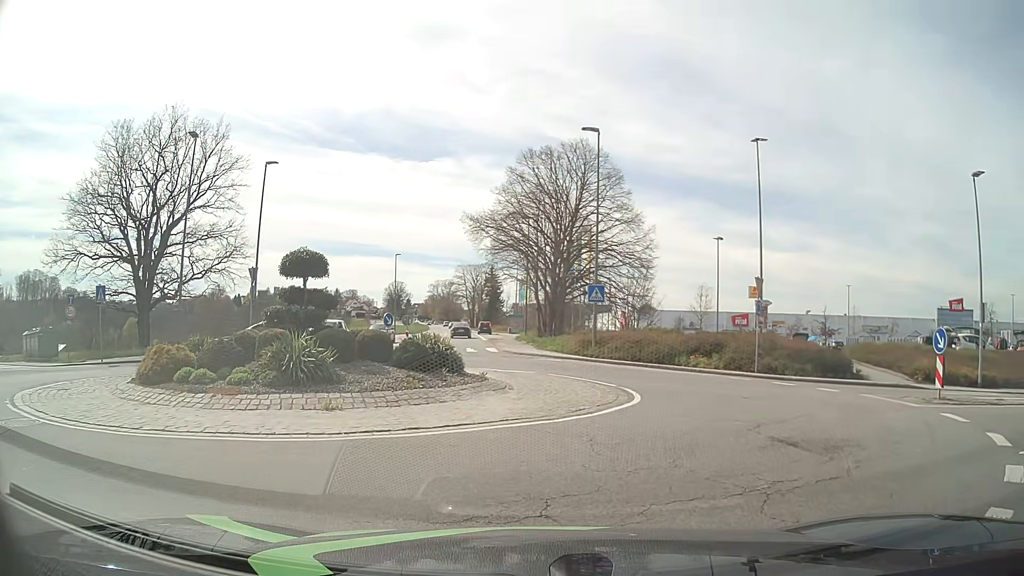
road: tertiary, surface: asphalt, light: Day
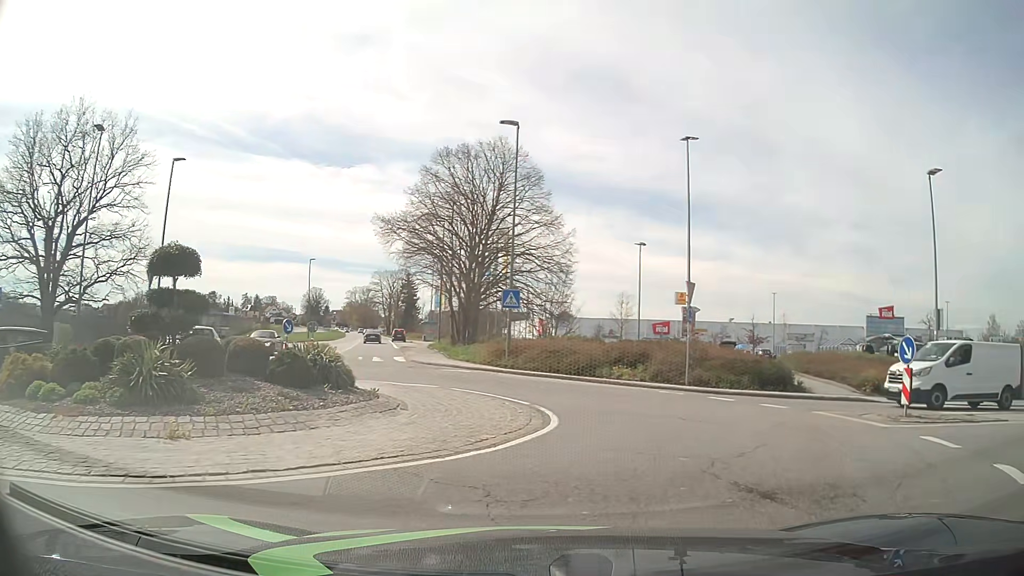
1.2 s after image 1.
(+0.2, +2.4) m; +9°
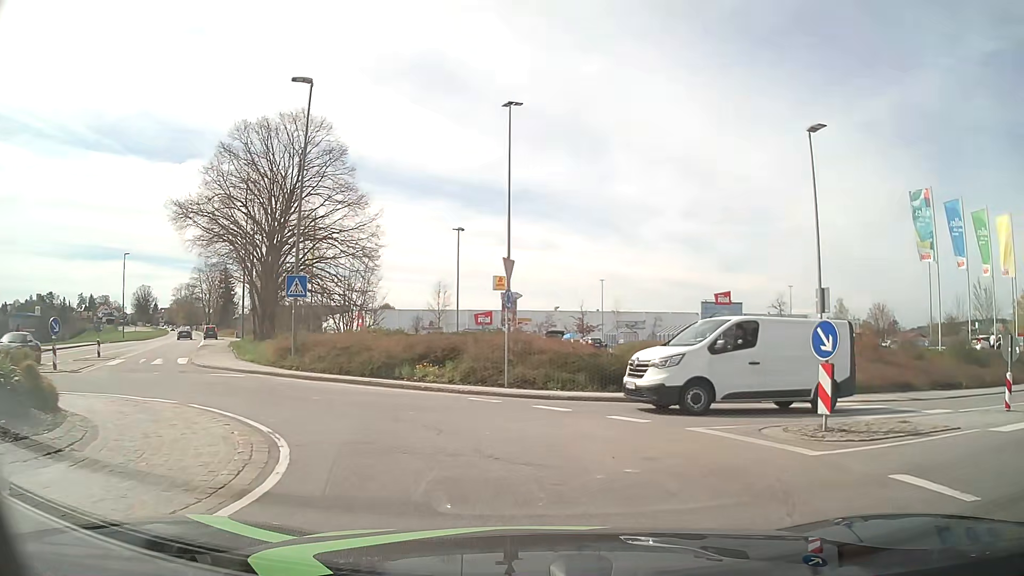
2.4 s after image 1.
(+0.7, +4.6) m; +15°
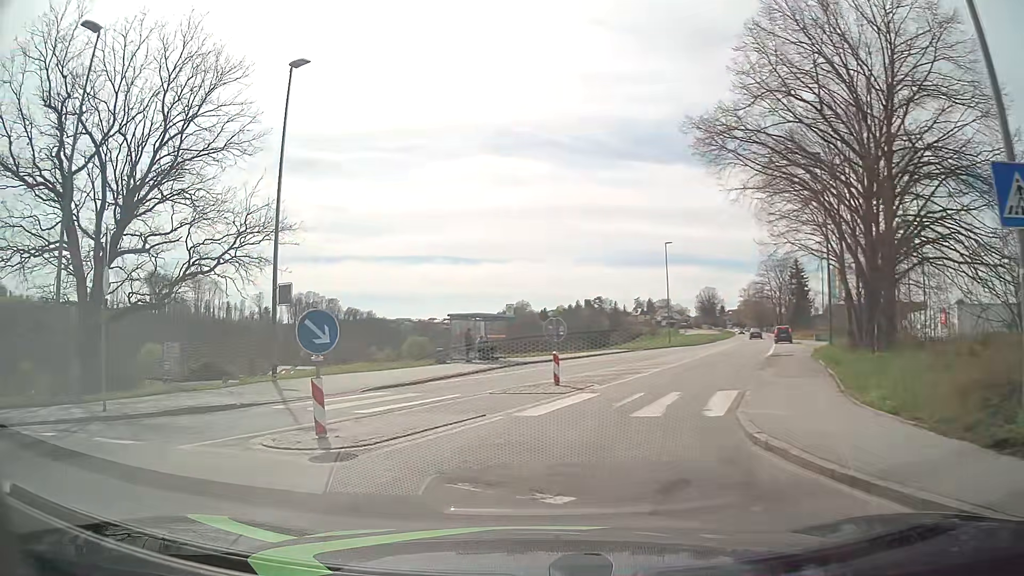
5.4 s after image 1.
(-5.9, +14.5) m; -50°
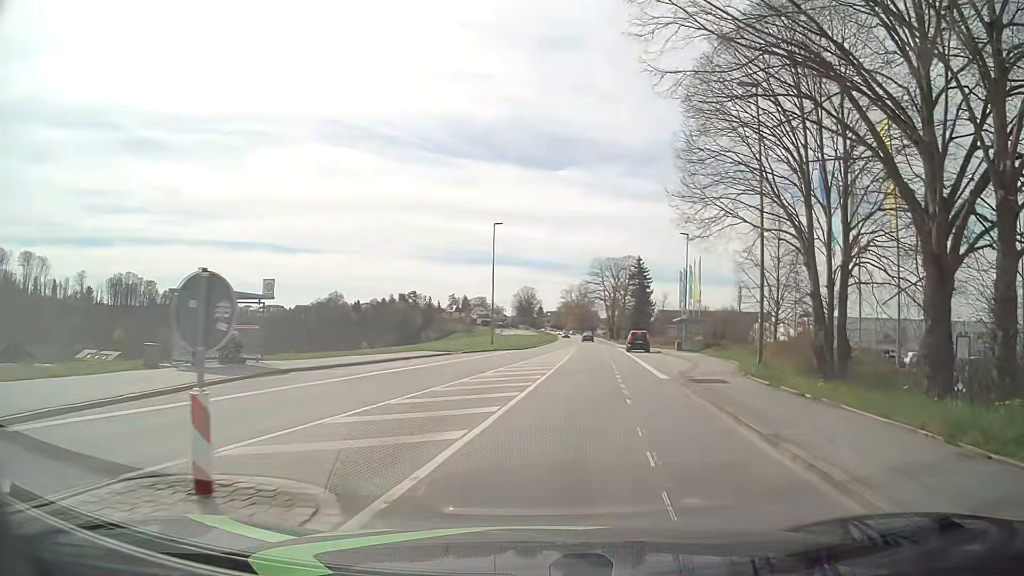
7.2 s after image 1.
(+1.3, +12.5) m; +16°
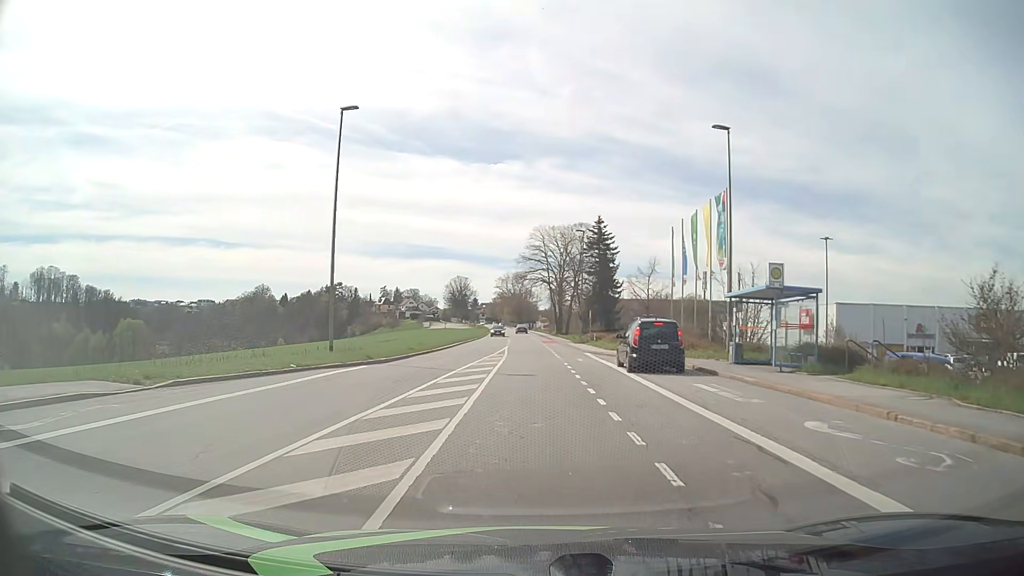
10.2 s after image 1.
(+2.4, +29.6) m; +6°
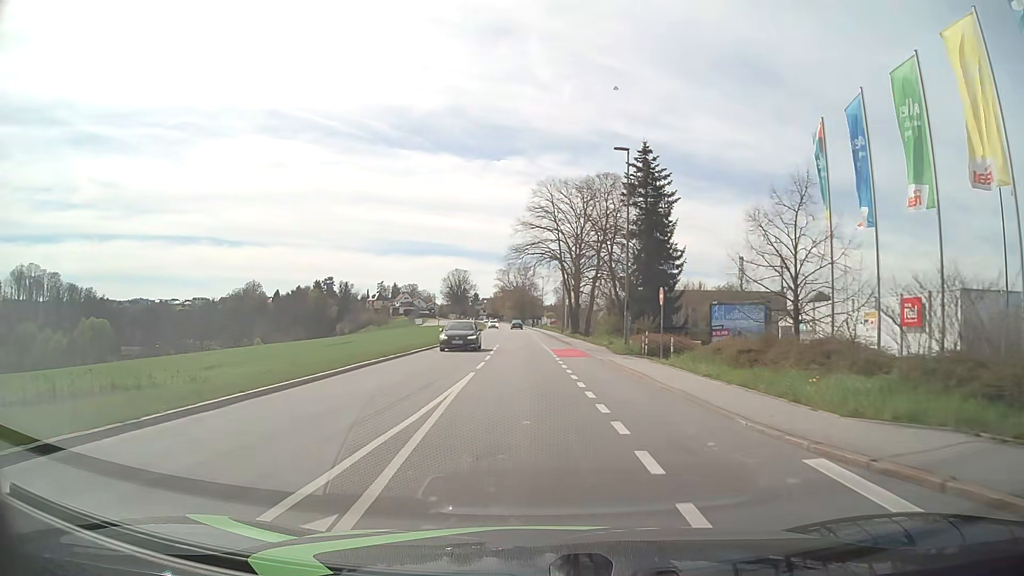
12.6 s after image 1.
(-0.1, +27.8) m; -1°
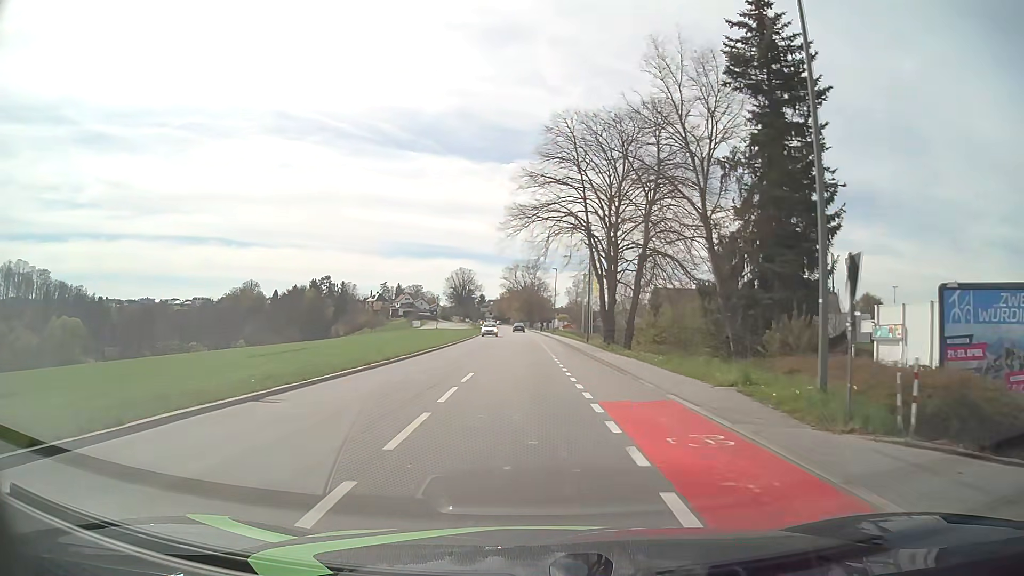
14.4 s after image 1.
(-0.2, +21.8) m; -1°
(0, +10) (0, +20) (0, +30) (-1, +40) (-1, +50) (-1, +60) (-1, +70) (-2, +80) (-2, +90) (-2, +100) m
